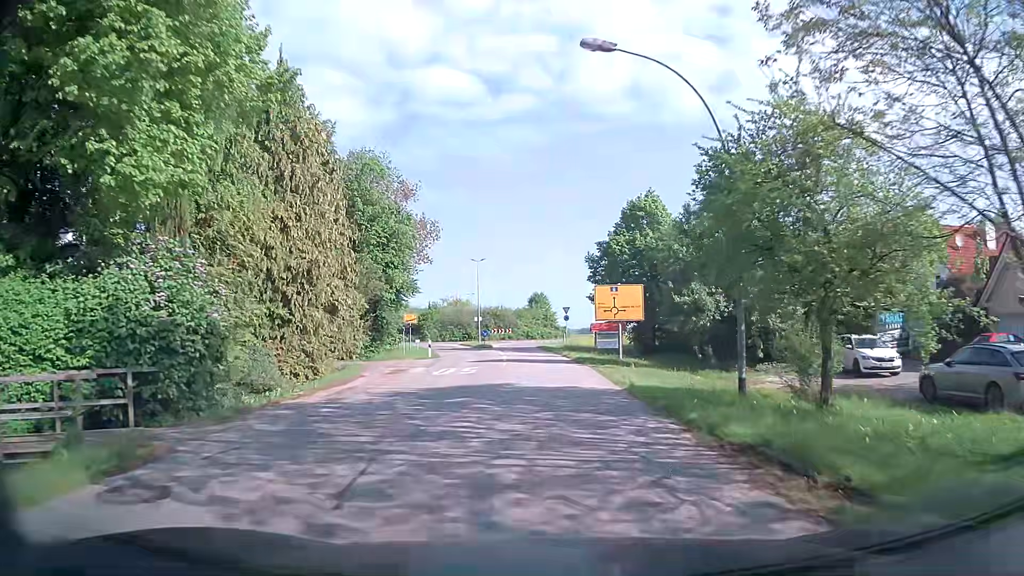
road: tertiary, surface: asphalt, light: Day
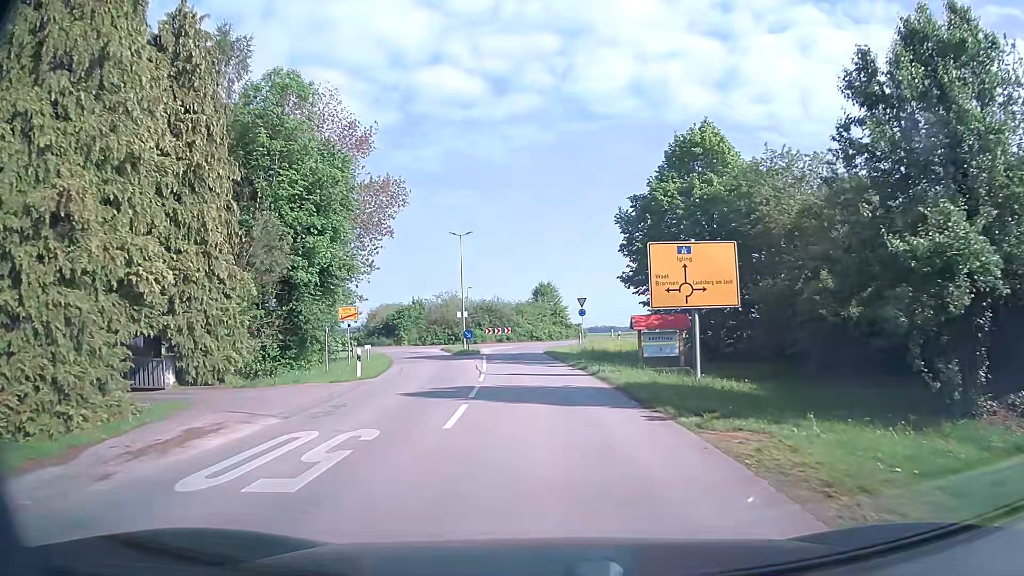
(0.0, +16.9) m; -1°
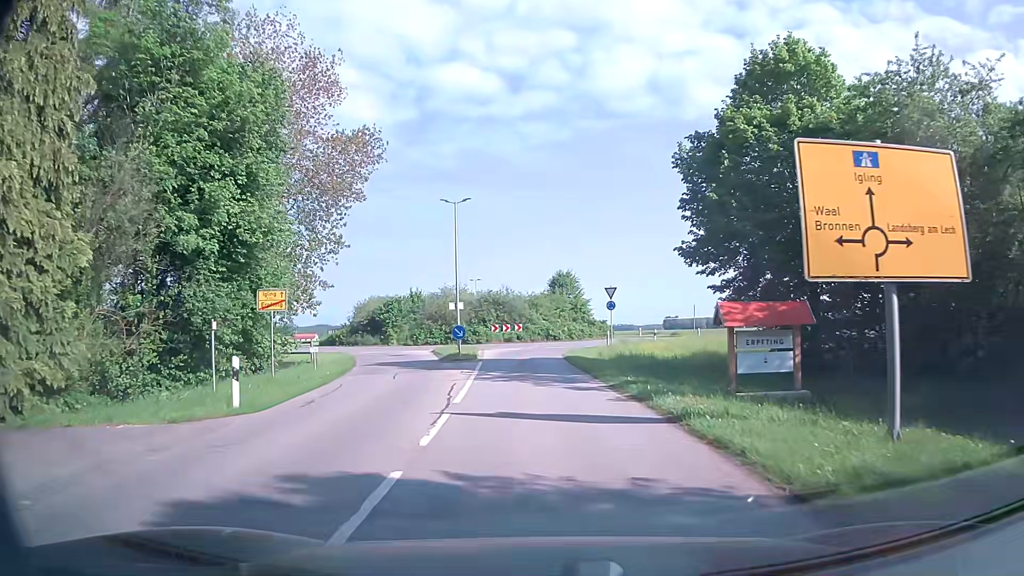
(0.0, +10.8) m; -1°
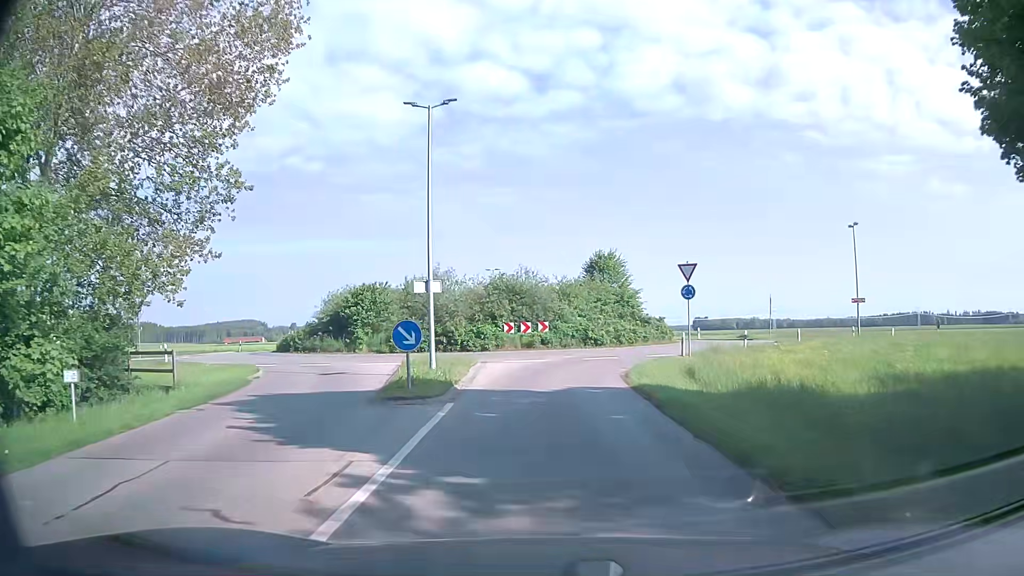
(-0.4, +15.5) m; -3°
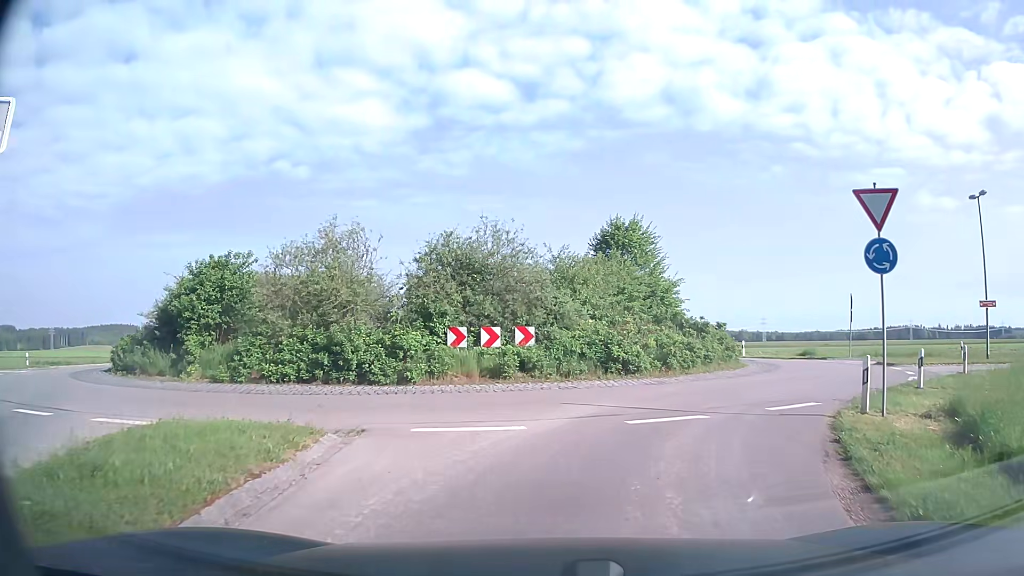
(+0.1, +16.2) m; +1°
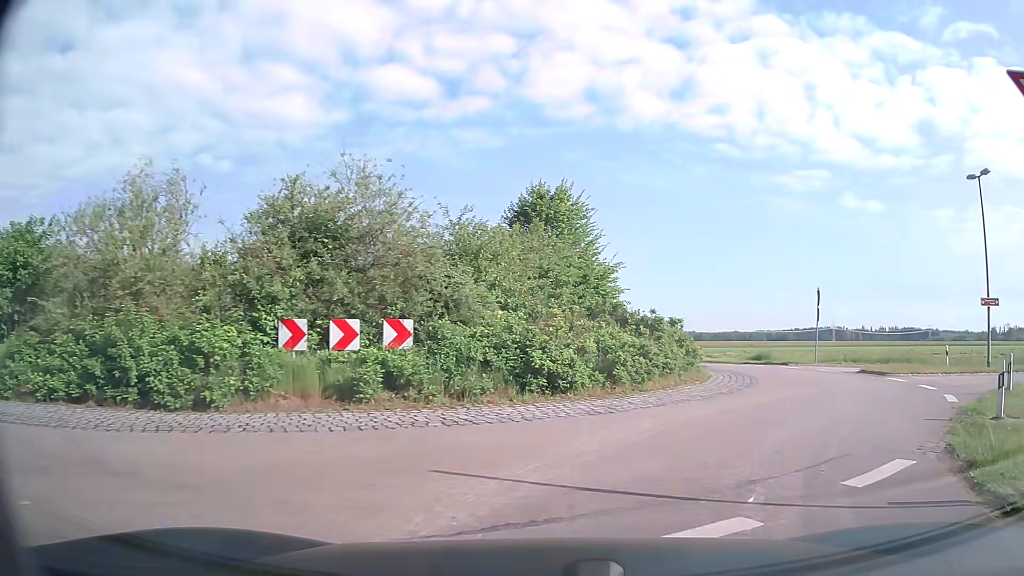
(+0.3, +6.2) m; +6°
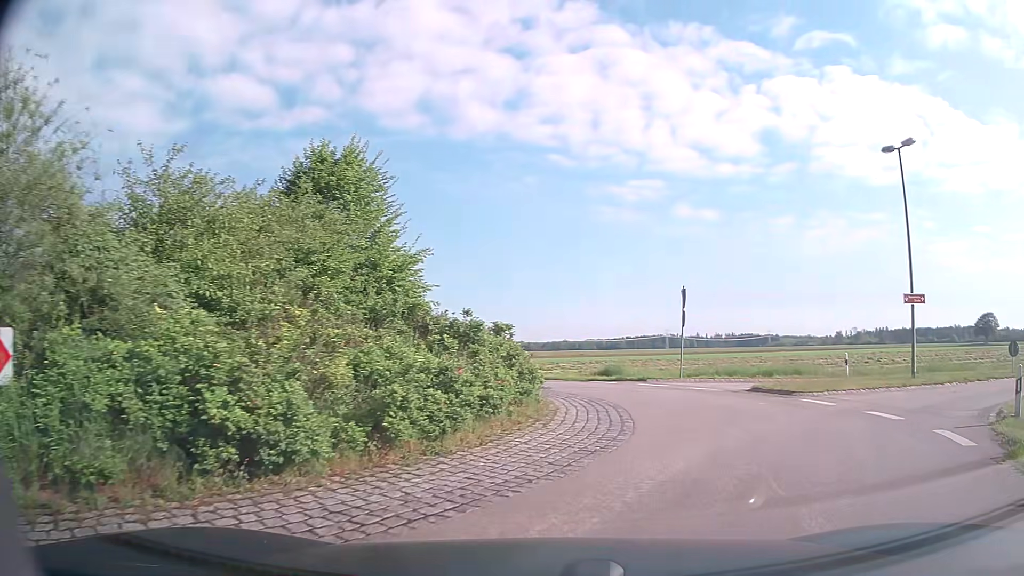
(+0.8, +6.1) m; +16°
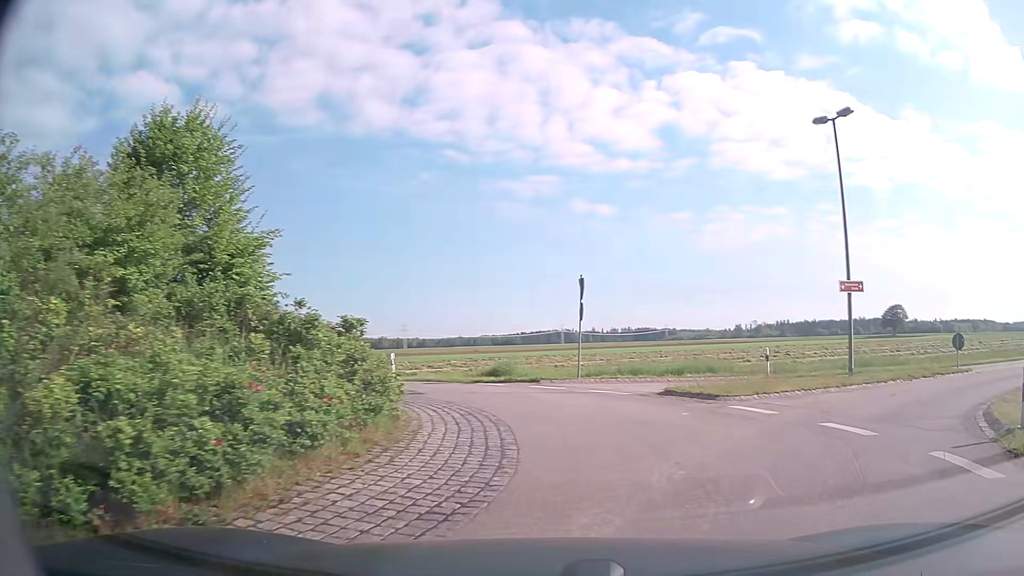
(+0.2, +2.9) m; +7°
(+3, +9) (+10, +16) (+19, +21) (+28, +25) (+37, +29) (+46, +34) (+55, +38) (+64, +42) (+73, +46) (+82, +51) m
